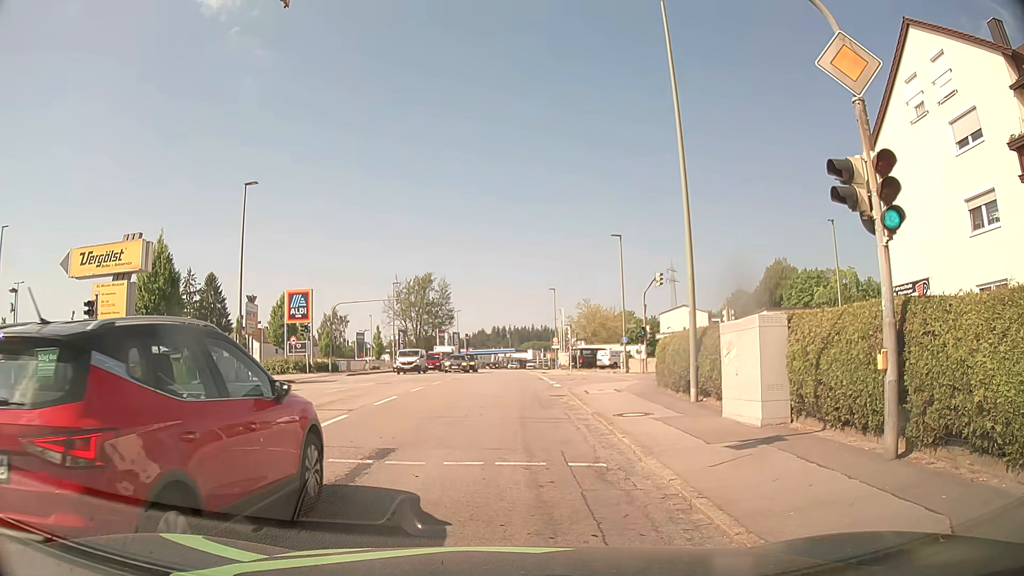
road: tertiary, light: Day
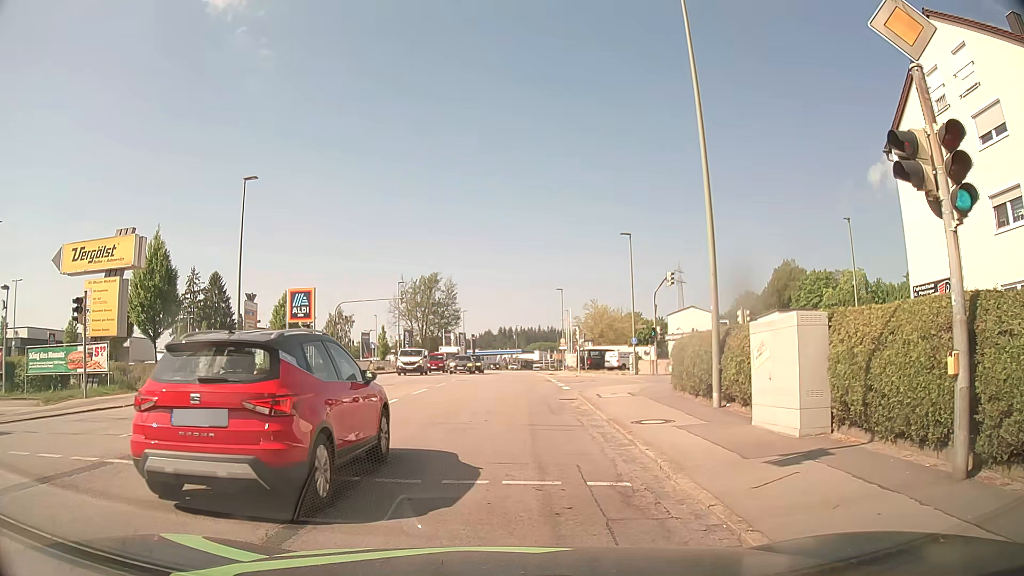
(0.0, +1.2) m; 0°
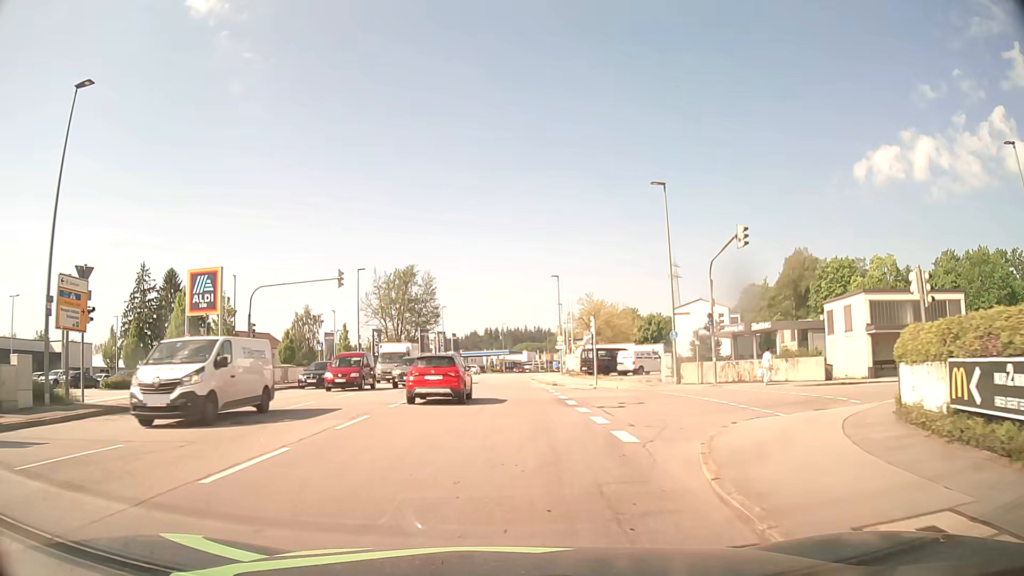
(+0.3, +15.7) m; +2°
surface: asphalt
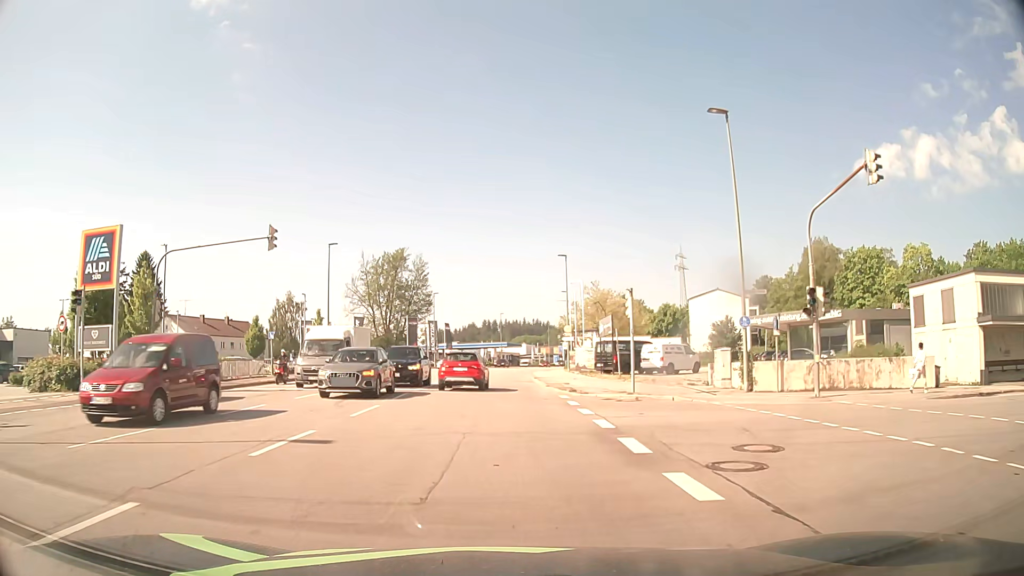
(0.0, +10.7) m; 0°
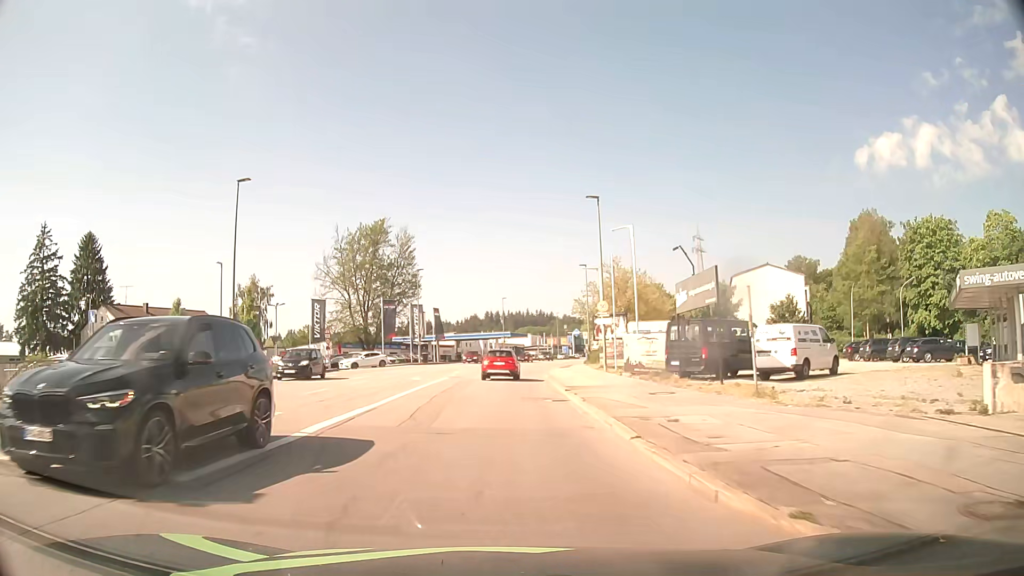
(0.0, +20.1) m; 0°
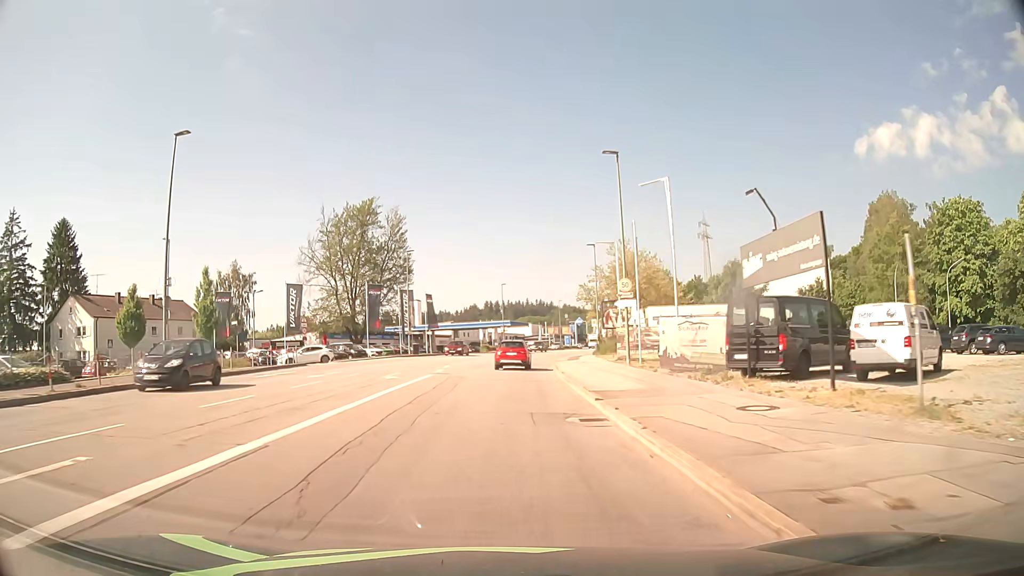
(0.0, +7.5) m; 0°
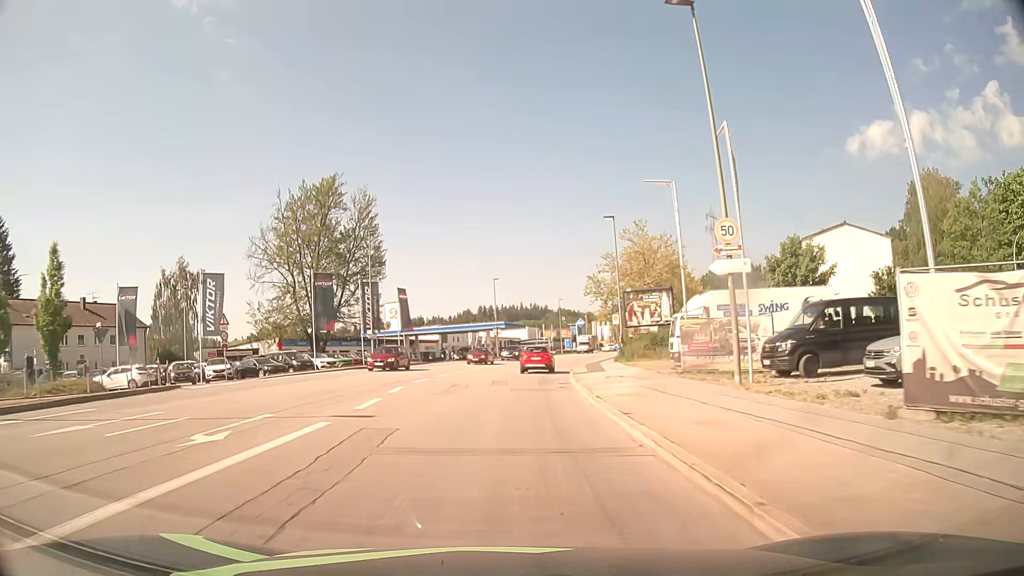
(0.0, +15.7) m; 0°
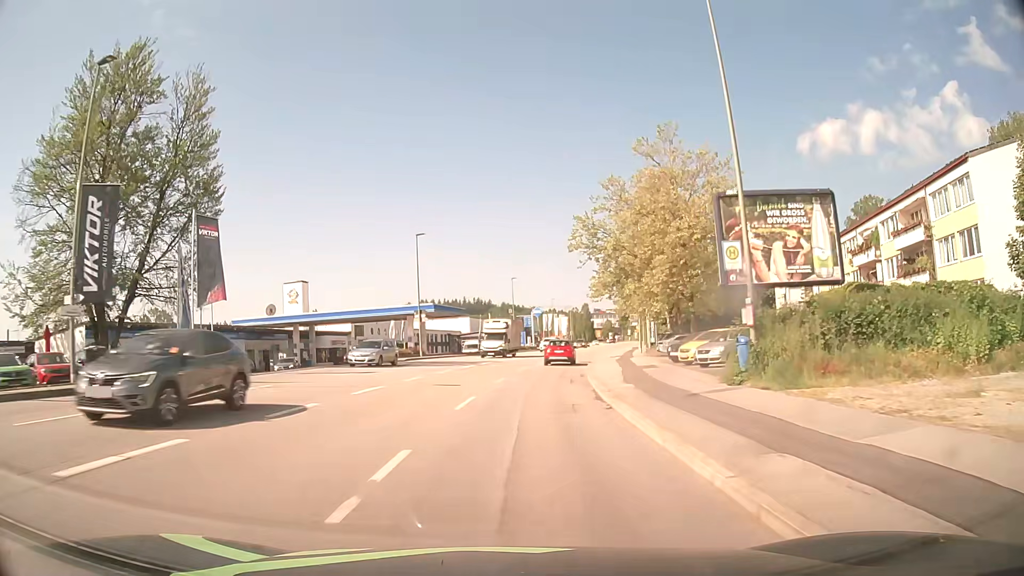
(+1.1, +32.7) m; +5°
